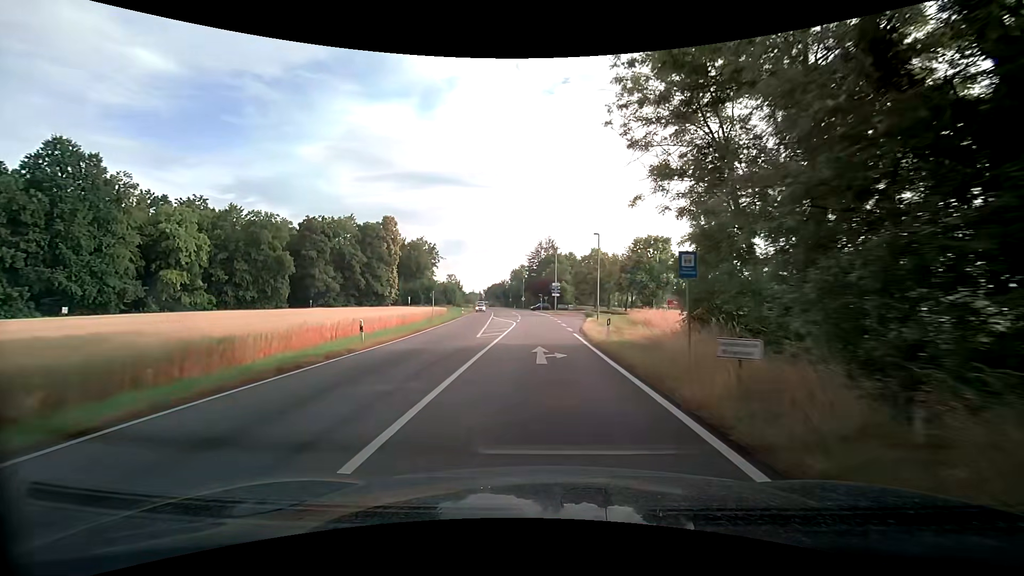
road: secondary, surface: asphalt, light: Day
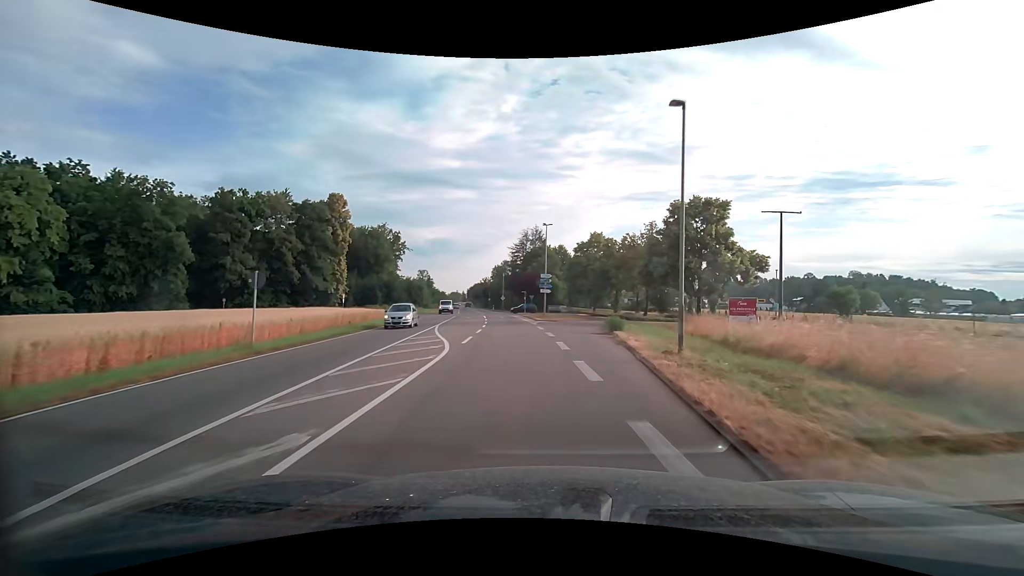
(+0.2, +23.5) m; +1°
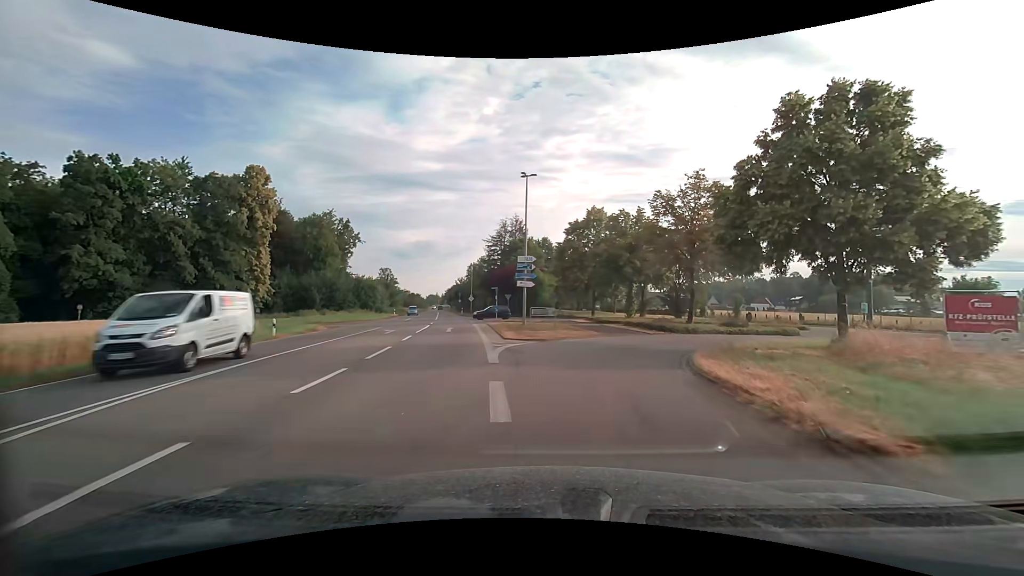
(+0.3, +21.0) m; +2°
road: unclassified
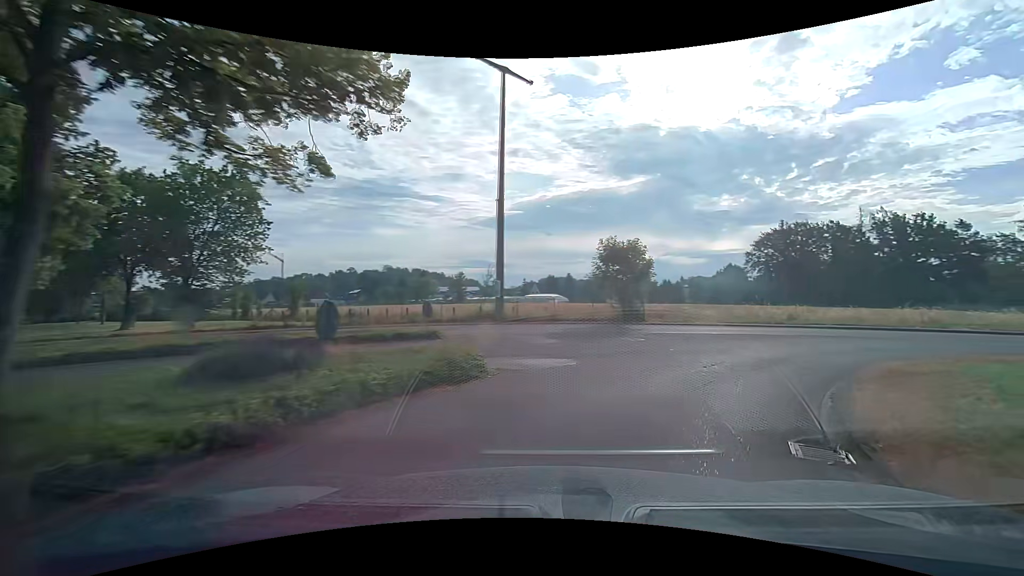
(+8.3, +25.9) m; +47°
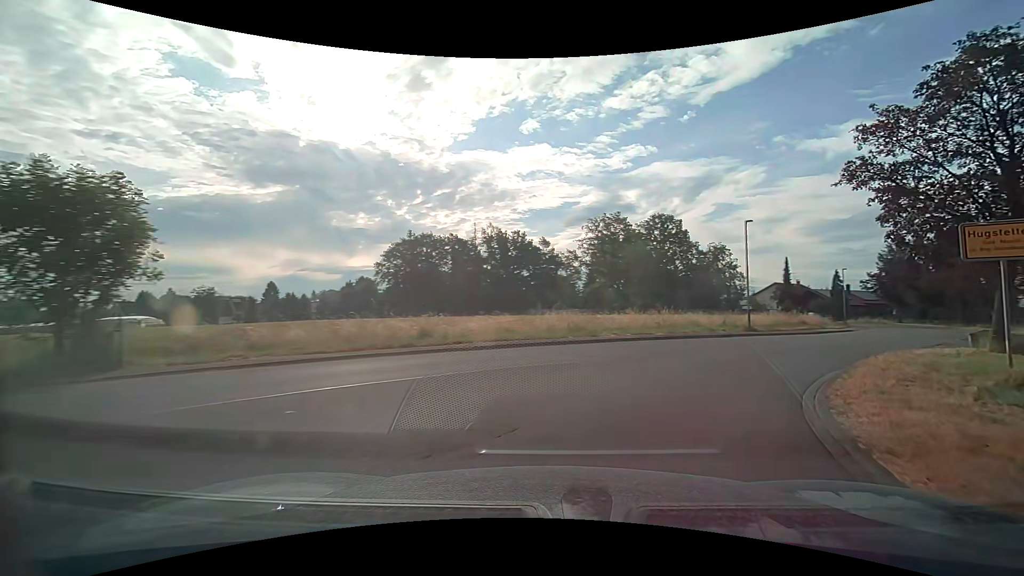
(+4.8, +13.5) m; +40°
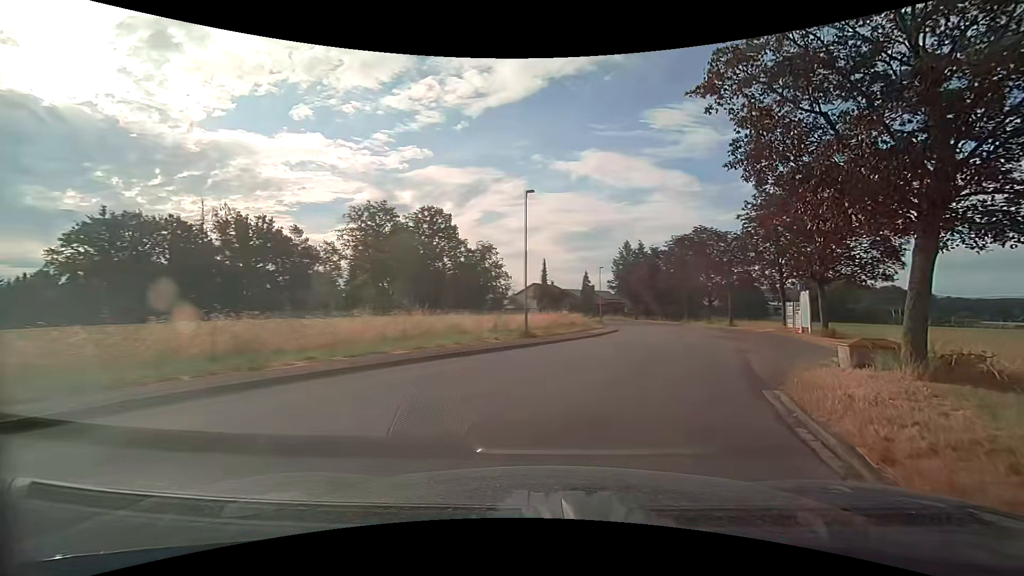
(+2.3, +9.9) m; +25°
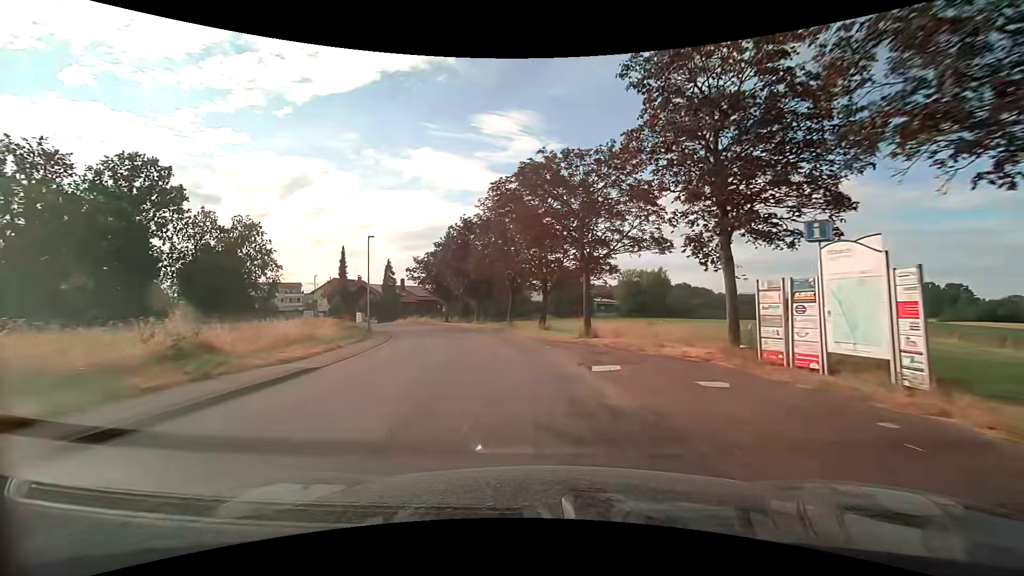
(+6.5, +23.2) m; +20°
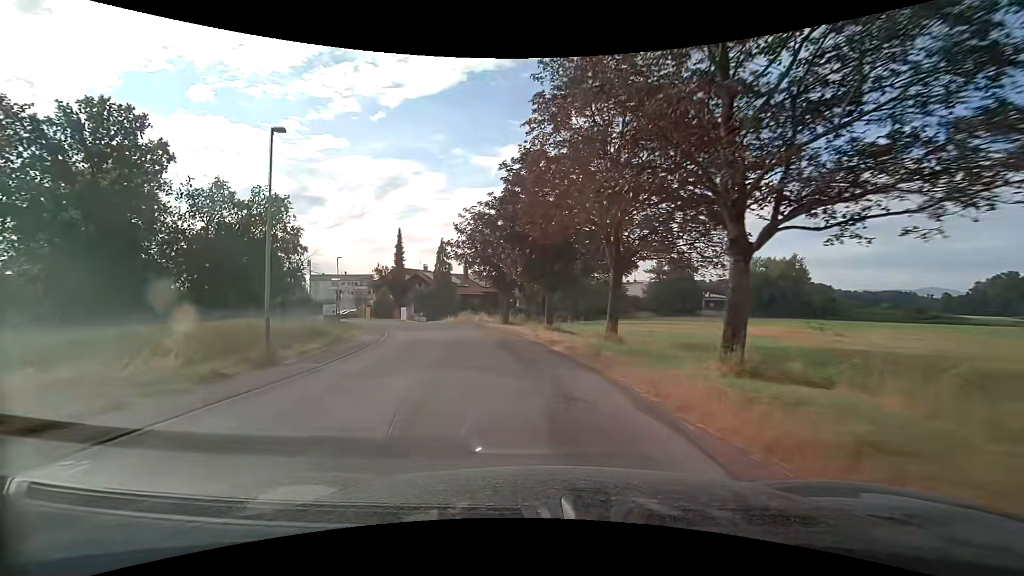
(-1.6, +20.1) m; -10°
(0, +10) (-2, +20) (-4, +30) (-8, +39) (-12, +48) (-18, +56) (-23, +64) (-29, +73) (-35, +81) (-41, +89) m
